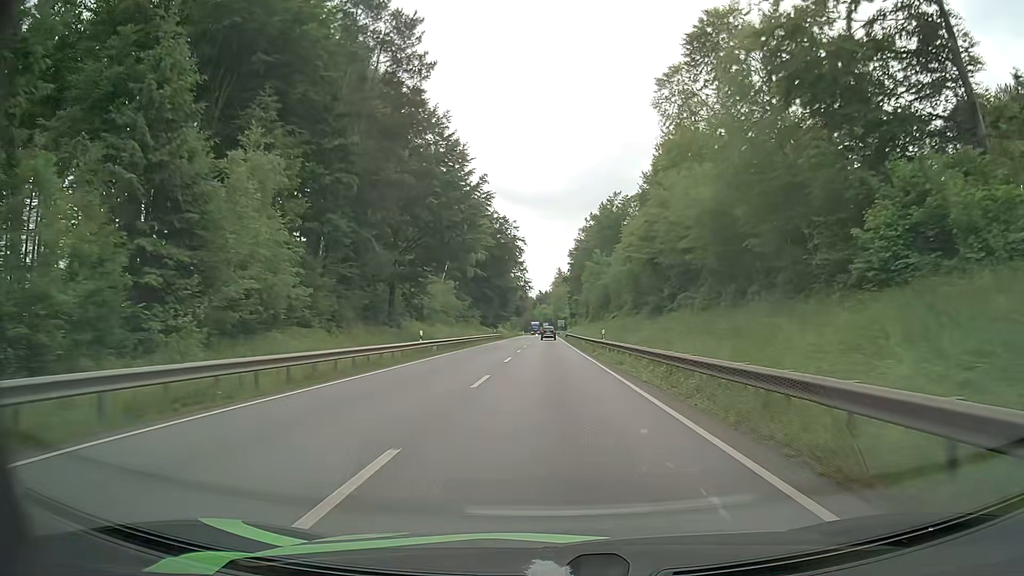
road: primary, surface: asphalt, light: Day
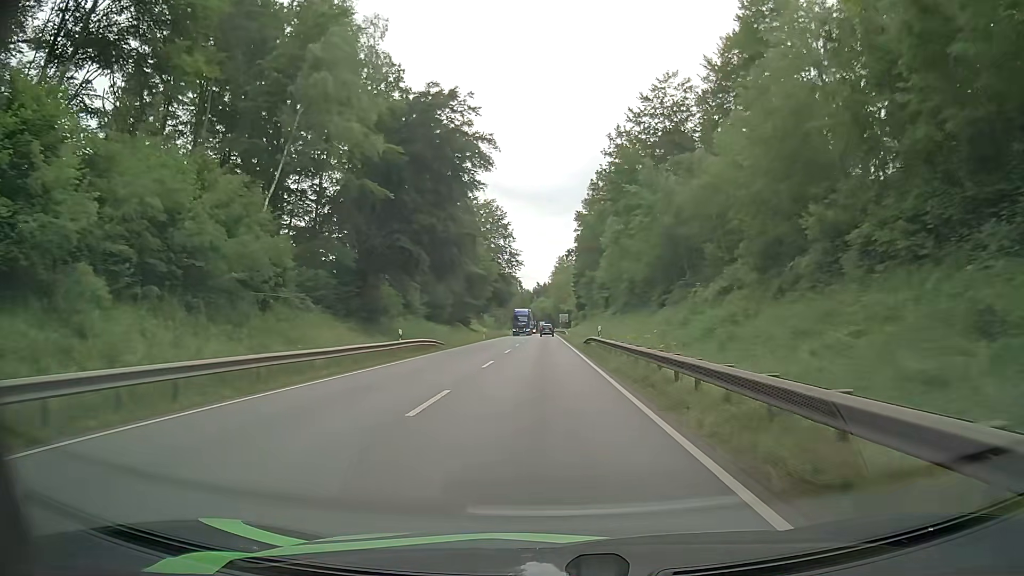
(+0.5, +53.3) m; 0°
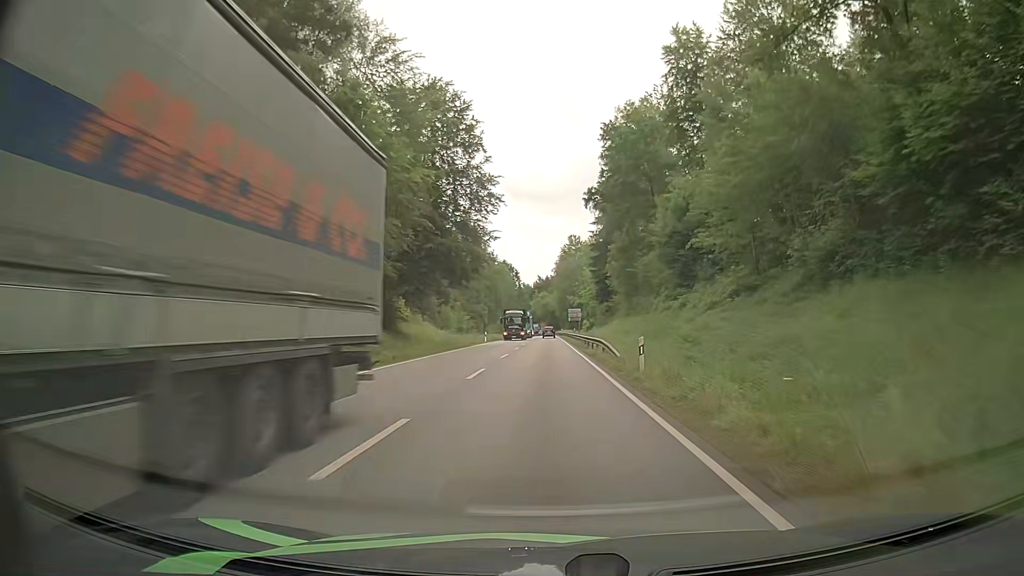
(0.0, +52.3) m; 0°
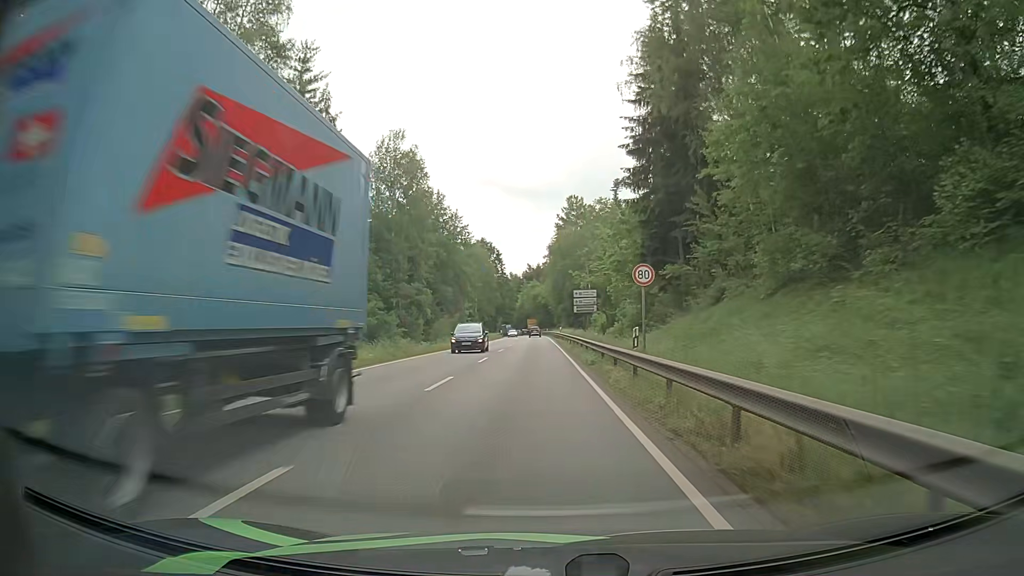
(+0.2, +51.5) m; +1°
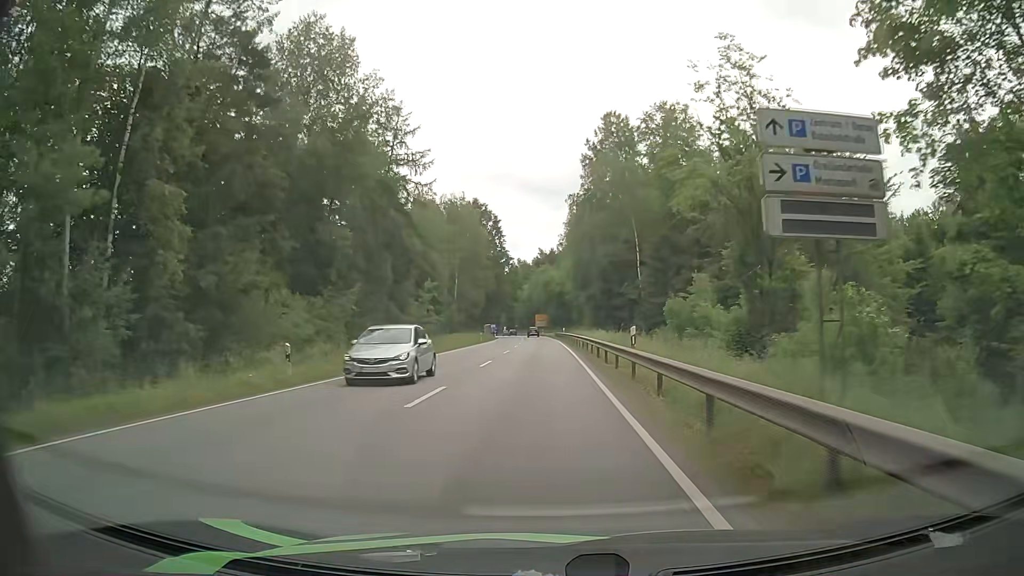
(-0.7, +50.8) m; -2°
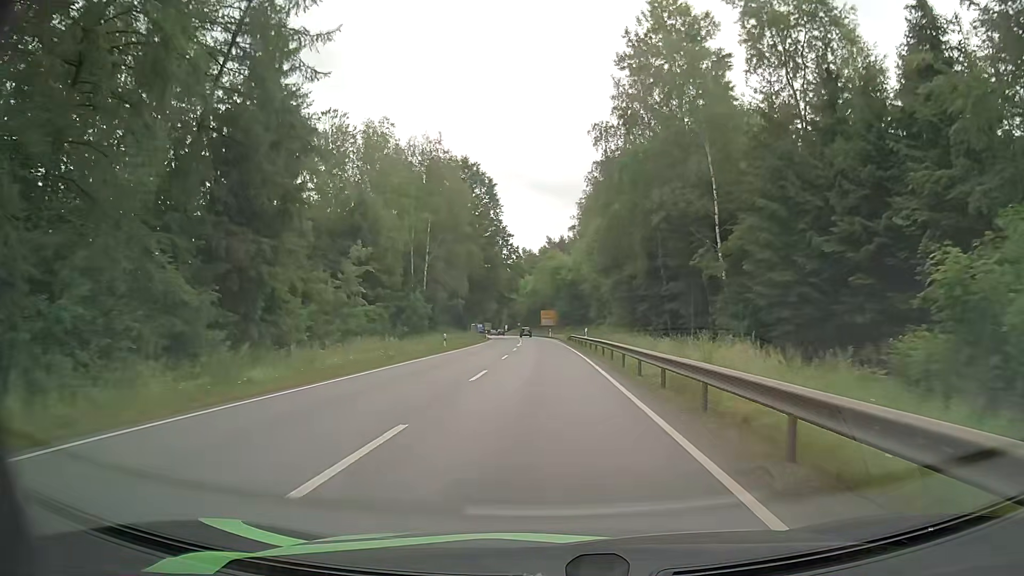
(0.0, +30.3) m; 0°
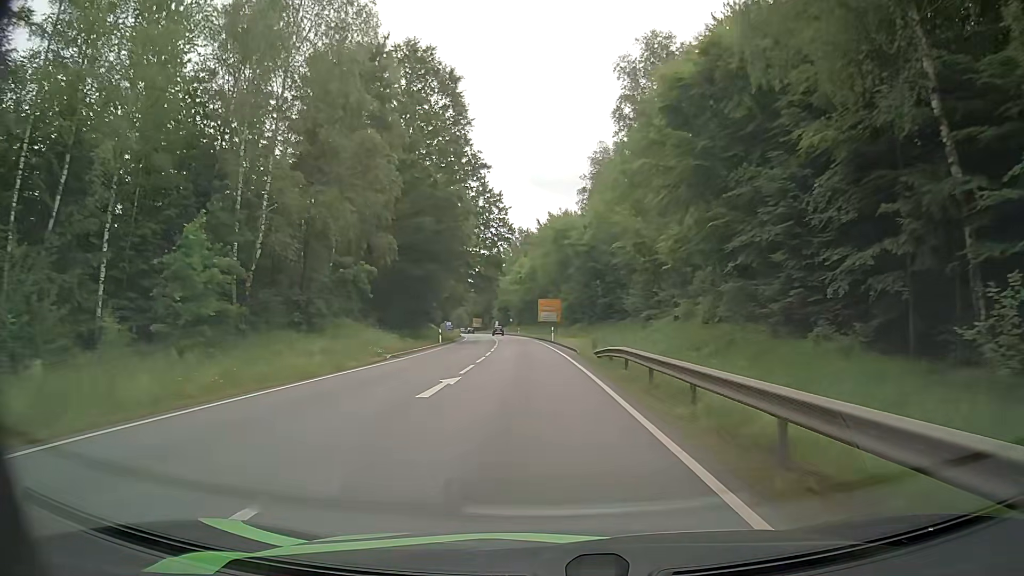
(0.0, +40.4) m; 0°
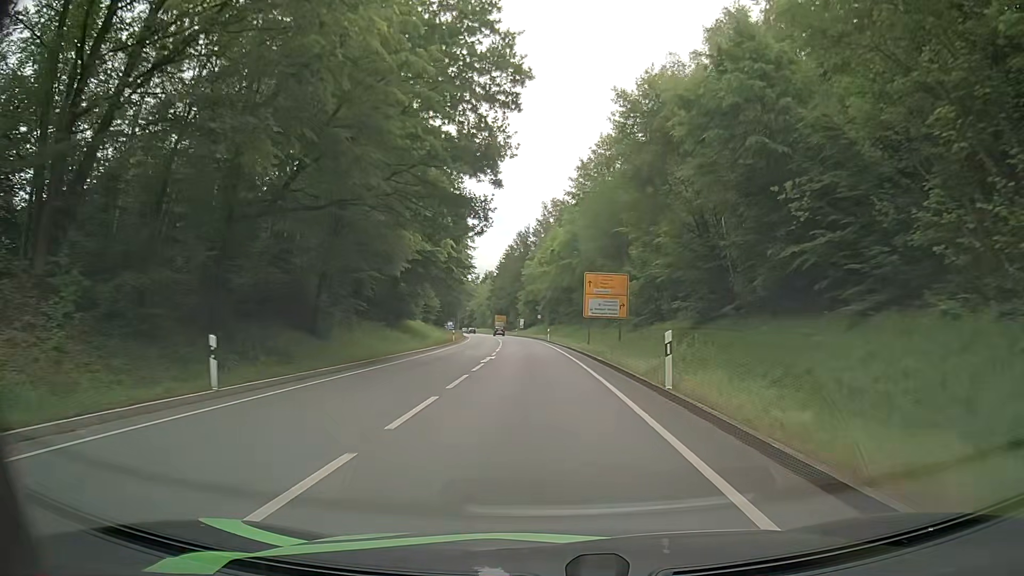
(-1.0, +40.5) m; -3°
(0, +10) (0, +20) (0, +30) (0, +40) (-1, +50) (-1, +60) (-2, +70) (-3, +80) (-4, +90) (-5, +100) m
